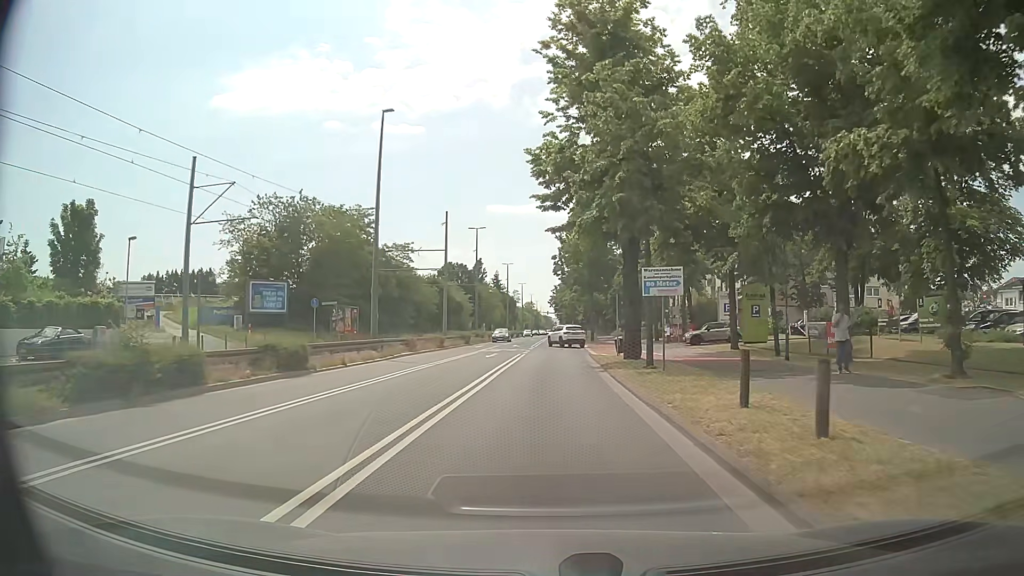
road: tertiary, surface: asphalt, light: Day
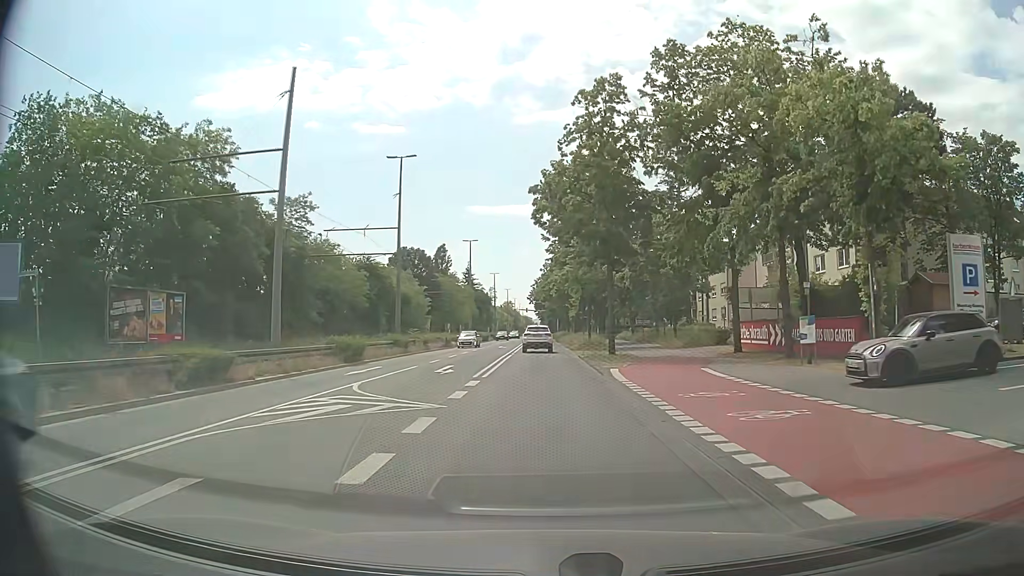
(+0.8, +31.3) m; +4°
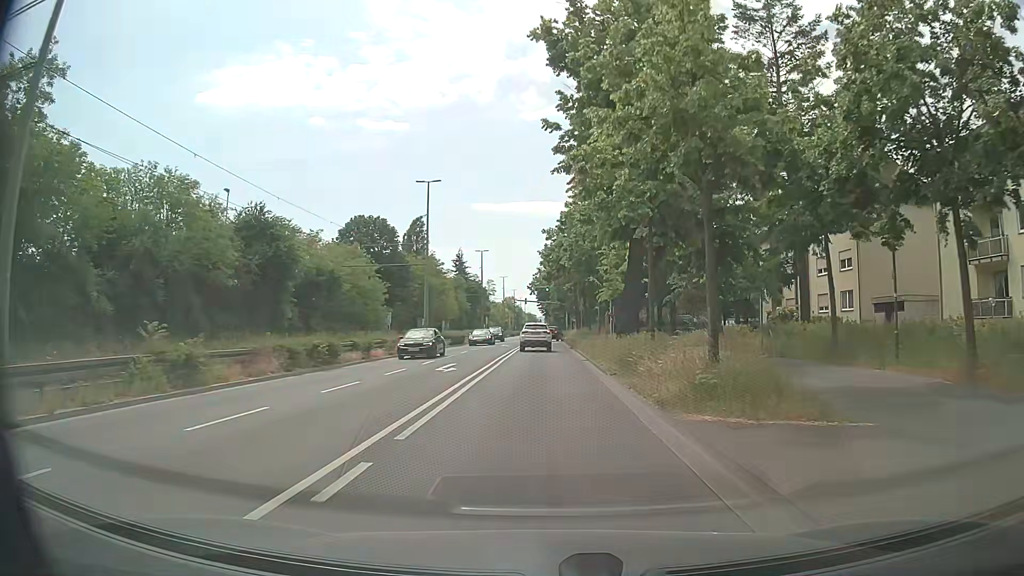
(-0.9, +32.7) m; -2°
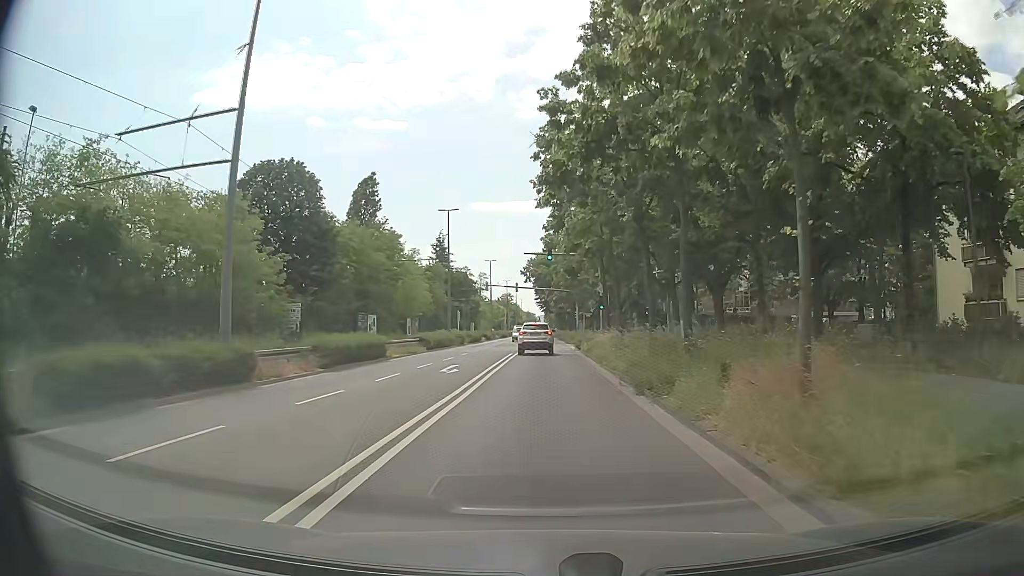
(0.0, +32.2) m; 0°
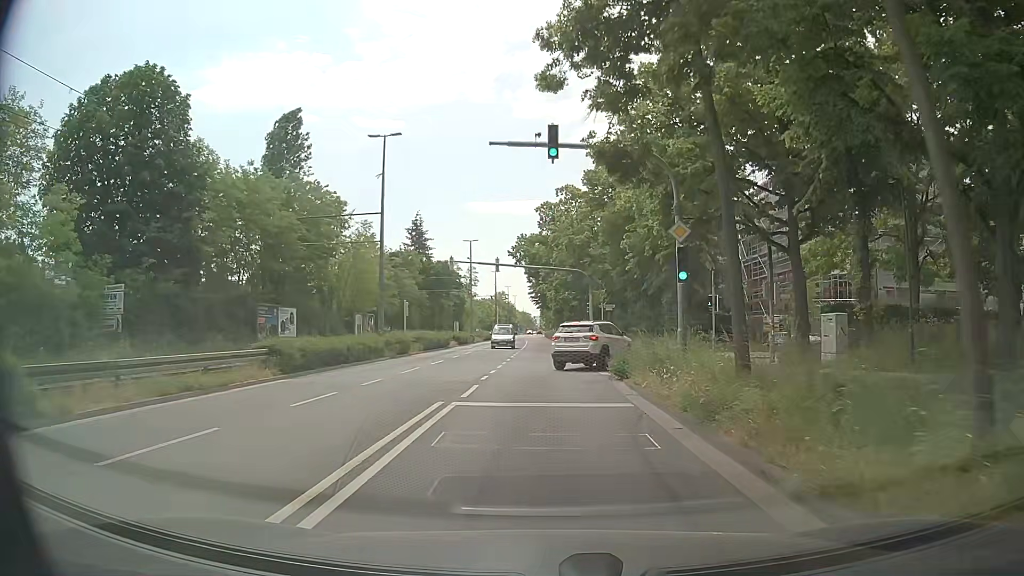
(-0.1, +24.2) m; -1°
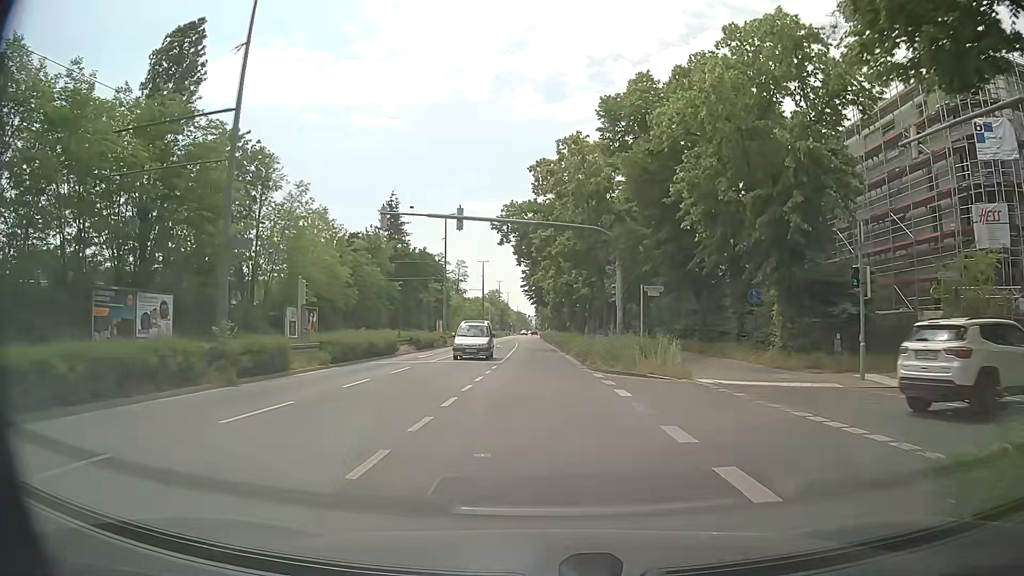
(+0.3, +18.5) m; +2°
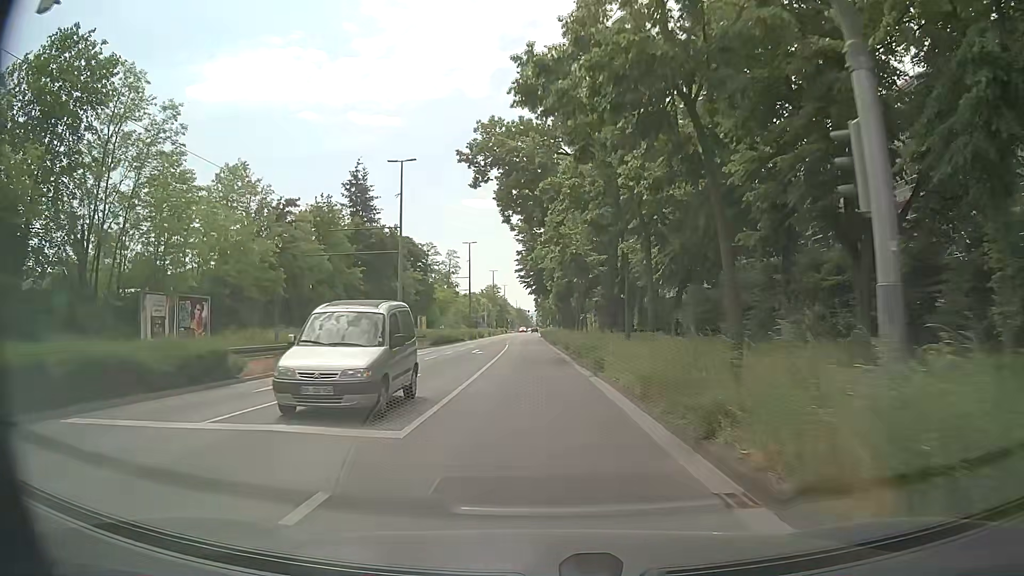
(-0.2, +20.4) m; -1°
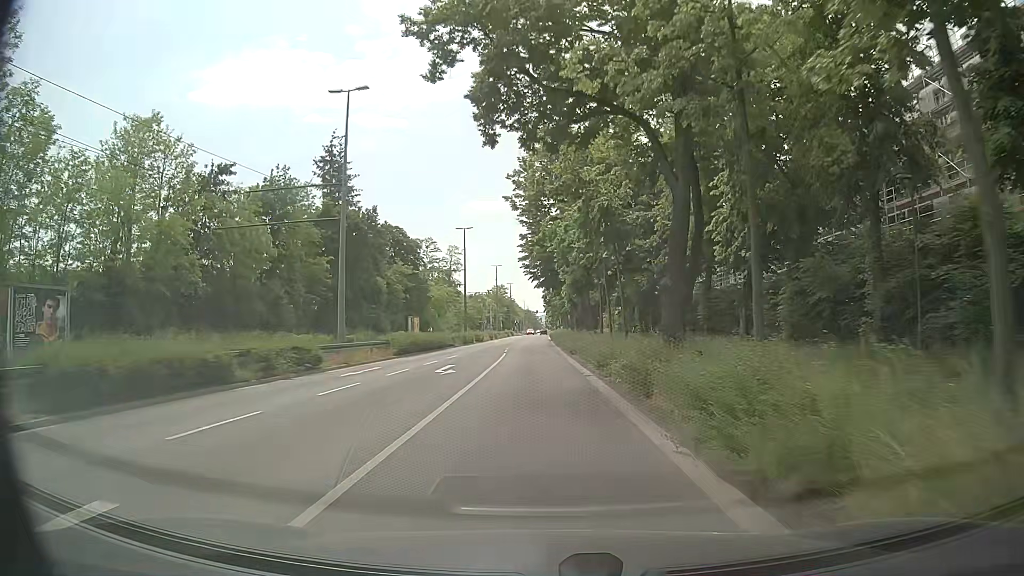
(-0.1, +14.4) m; -1°
(0, +10) (0, +20) (0, +30) (0, +40) (-1, +50) (-1, +60) (-1, +70) (-1, +80) (-1, +90) (-1, +100) m
